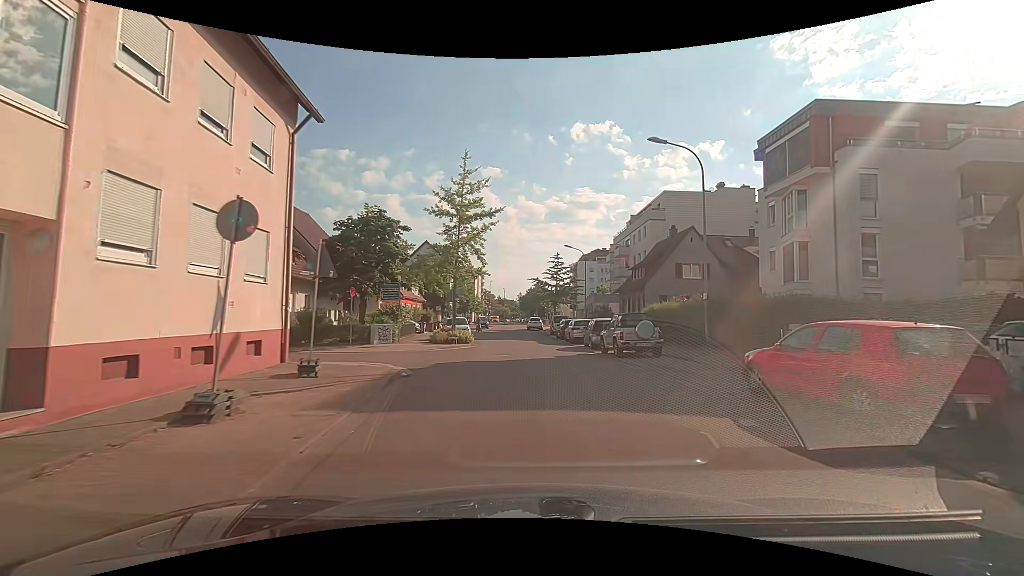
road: residential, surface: asphalt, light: Day
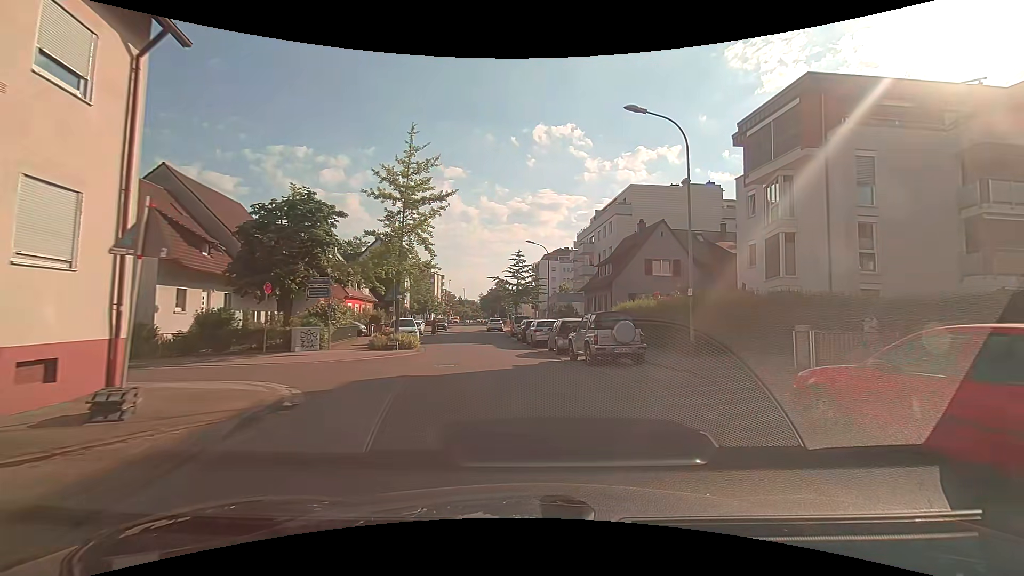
(+0.1, +3.7) m; +4°
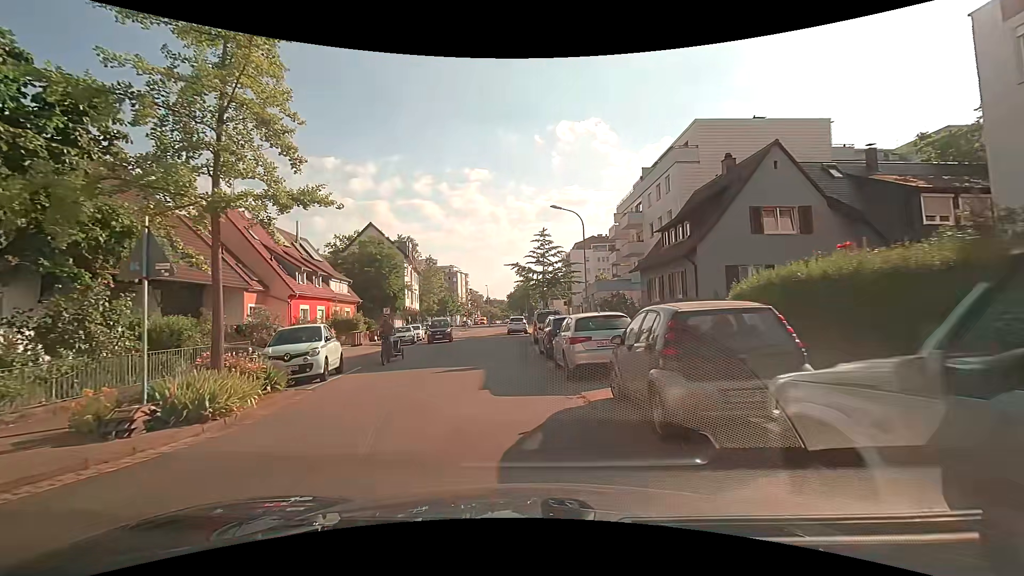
(+0.3, +14.9) m; -4°
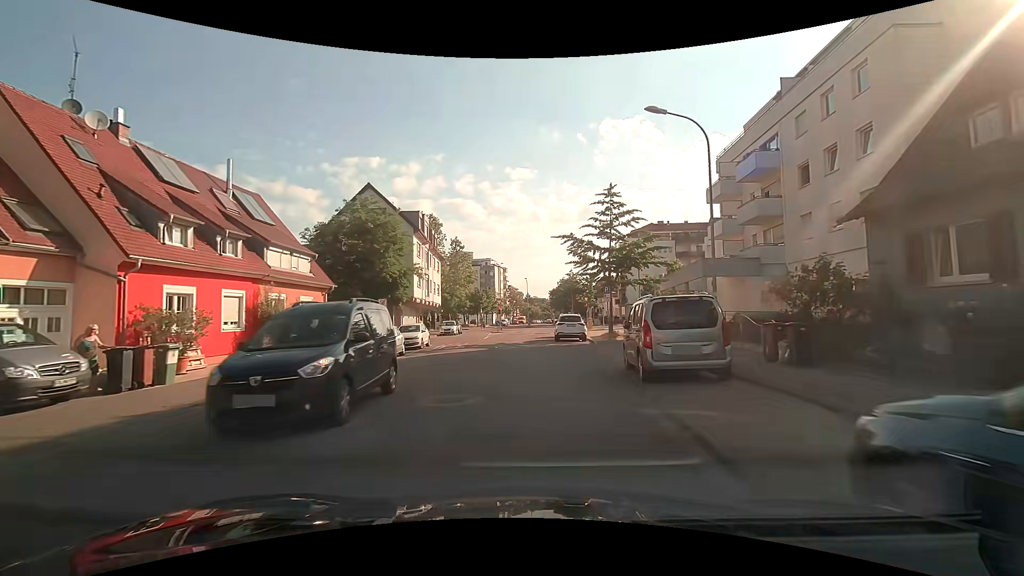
(-1.0, +16.7) m; -4°
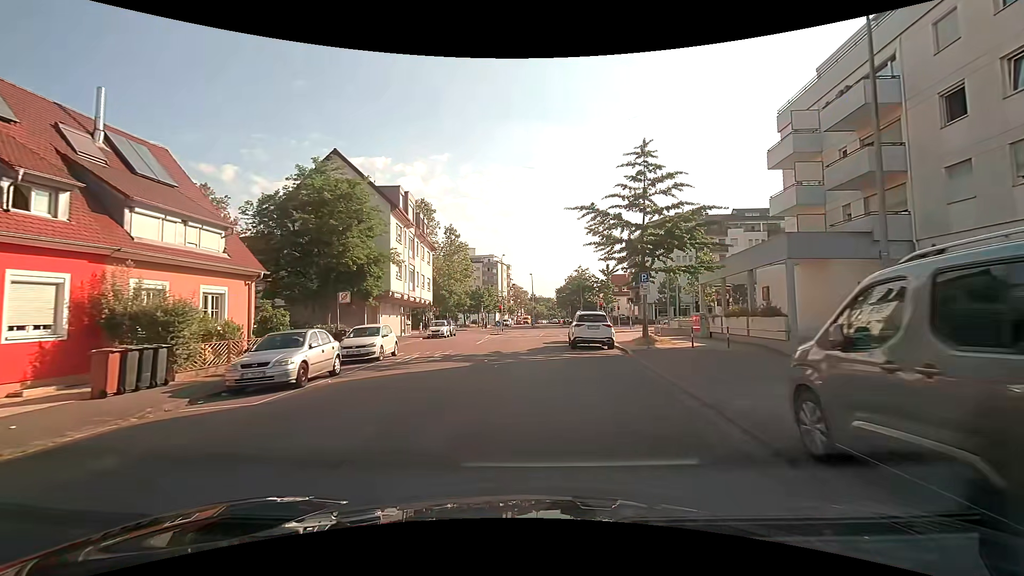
(-0.1, +8.7) m; -1°
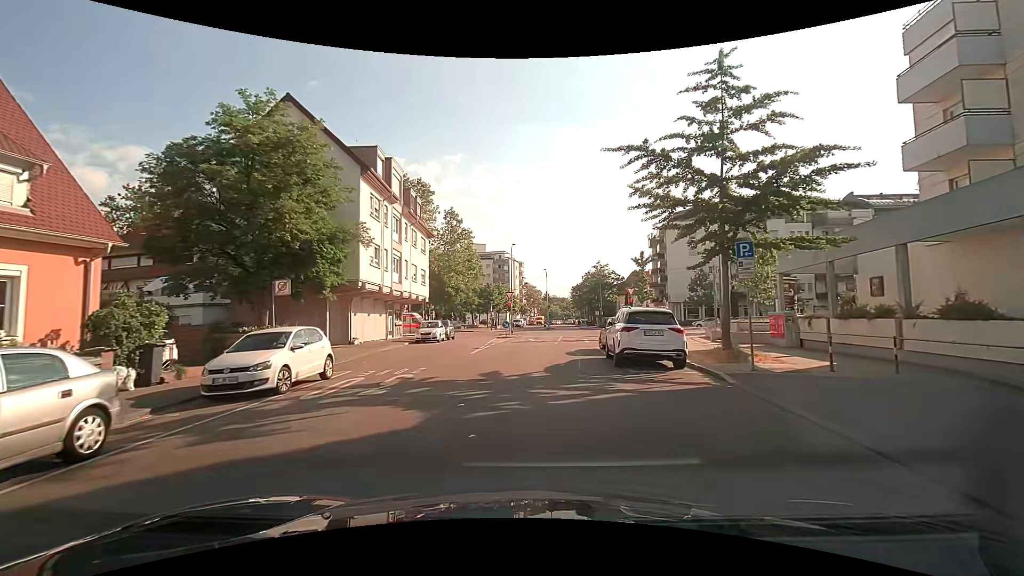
(-0.1, +8.8) m; -1°
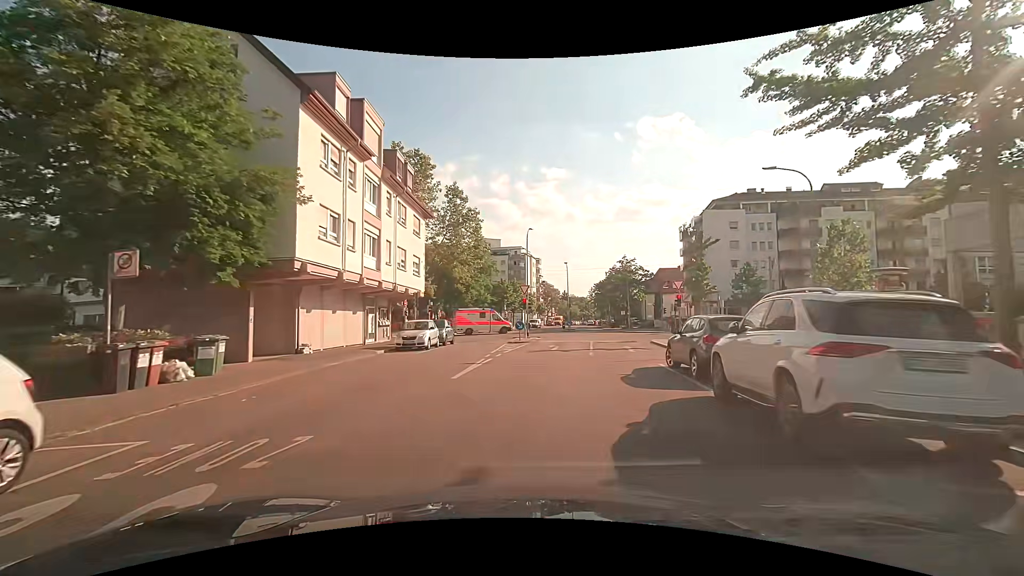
(-0.2, +8.9) m; -1°
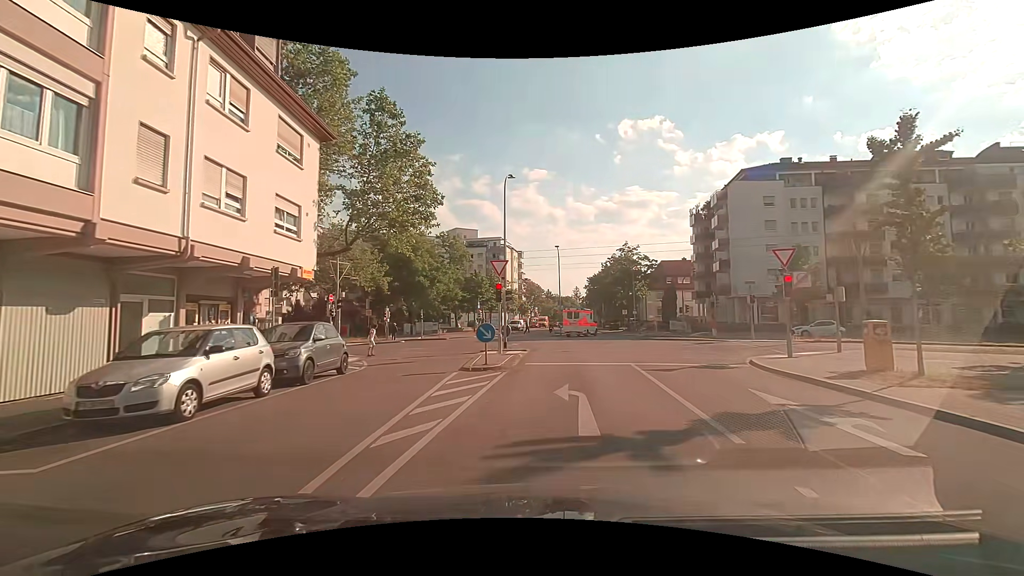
(-0.2, +16.2) m; +1°
